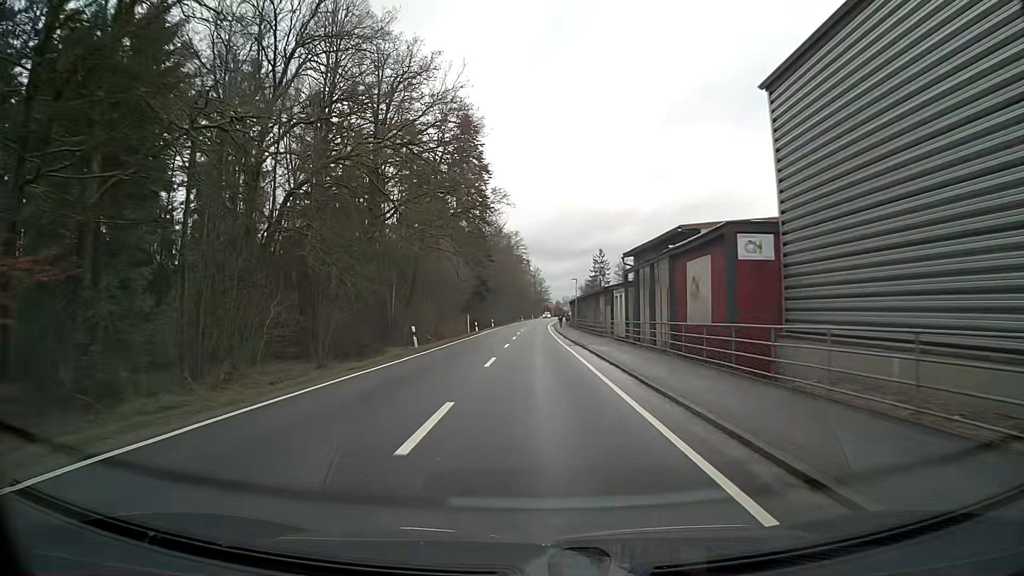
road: tertiary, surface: asphalt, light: Day
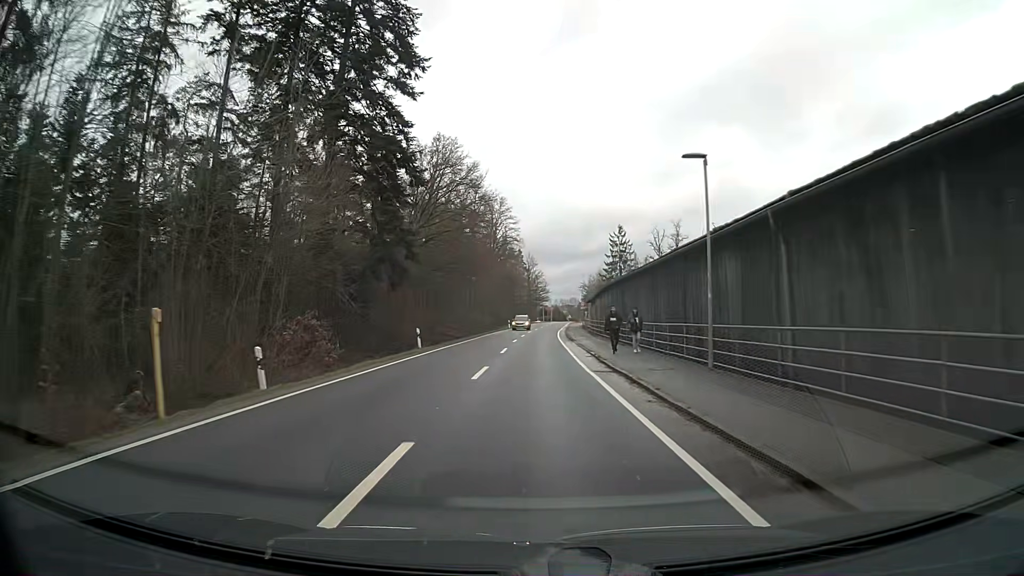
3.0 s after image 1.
(+0.2, +51.6) m; +1°
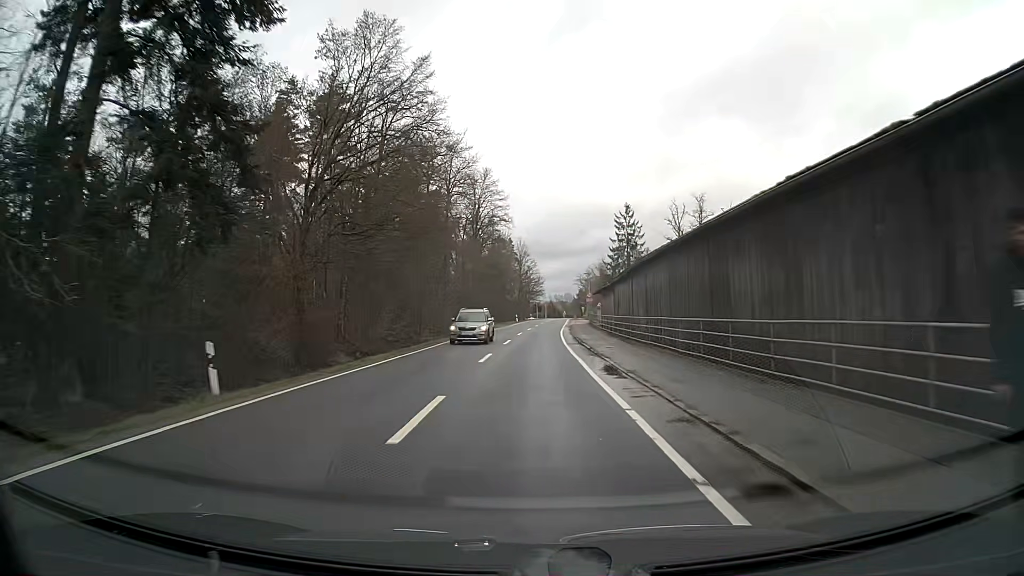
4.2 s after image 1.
(+0.1, +20.3) m; 0°
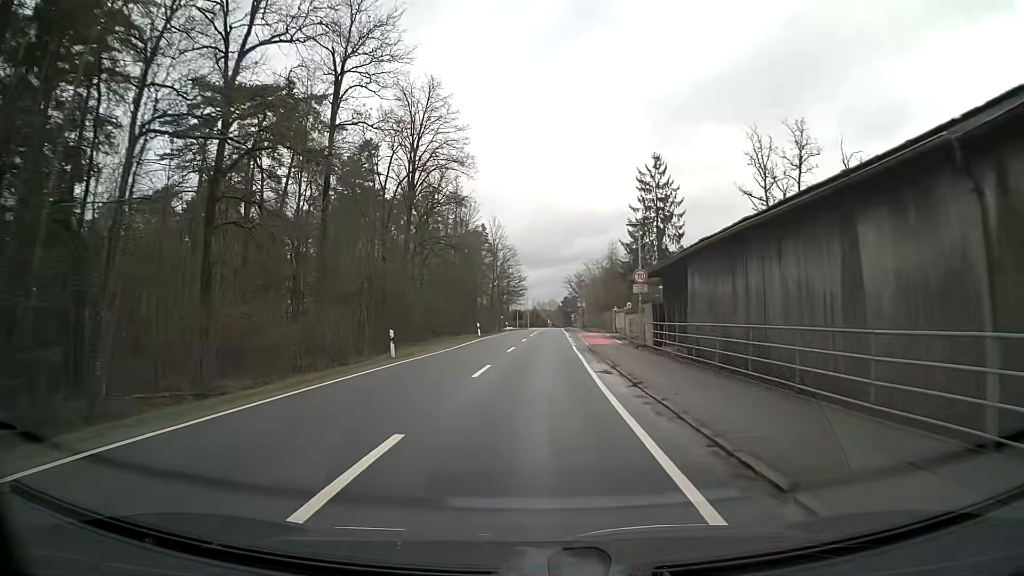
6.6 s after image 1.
(+0.6, +39.5) m; +2°
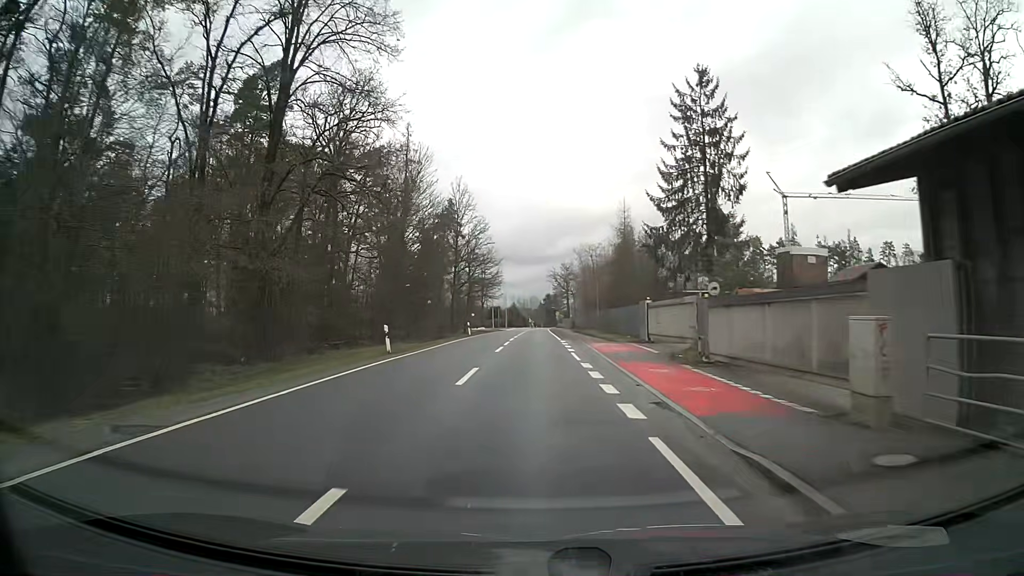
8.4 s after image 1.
(+0.4, +26.4) m; +2°
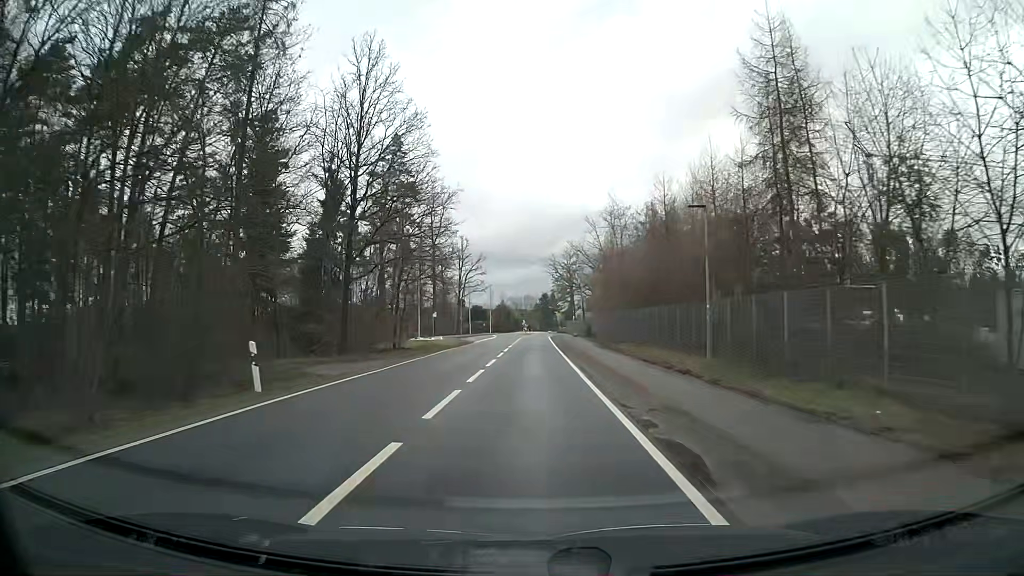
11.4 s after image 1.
(0.0, +39.9) m; 0°
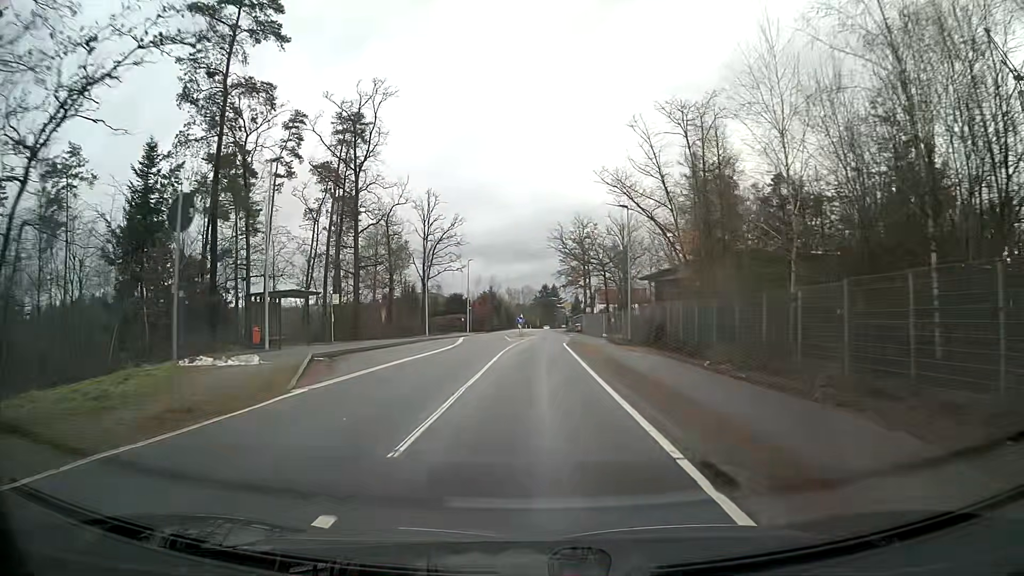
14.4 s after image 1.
(0.0, +39.1) m; 0°
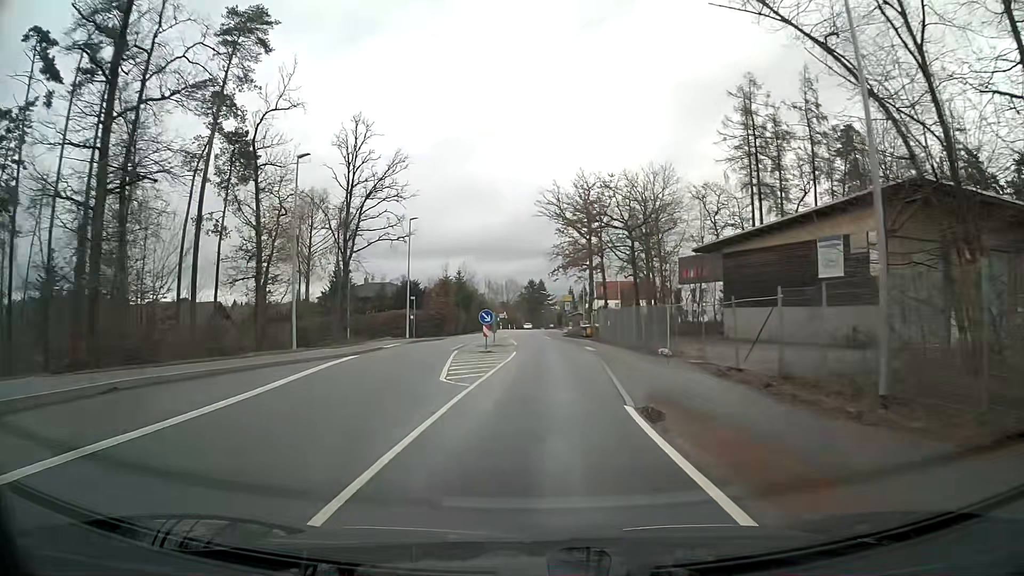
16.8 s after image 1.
(+0.3, +30.6) m; +2°
(0, +10) (0, +20) (0, +30) (0, +40) (-1, +50) (-2, +60) (-2, +70) (-2, +80) (-2, +90) (-2, +100) m
